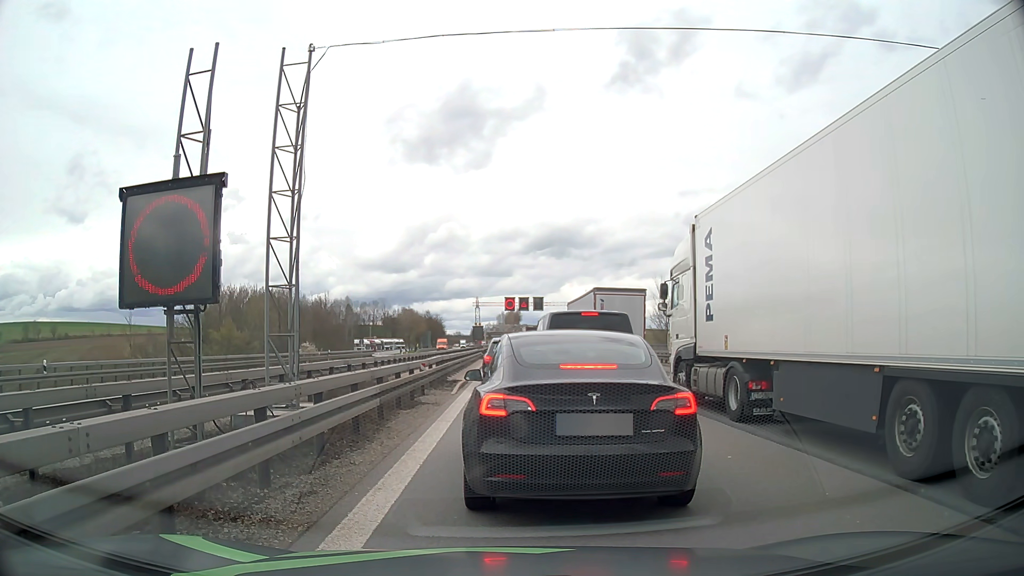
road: motorway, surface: asphalt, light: Day
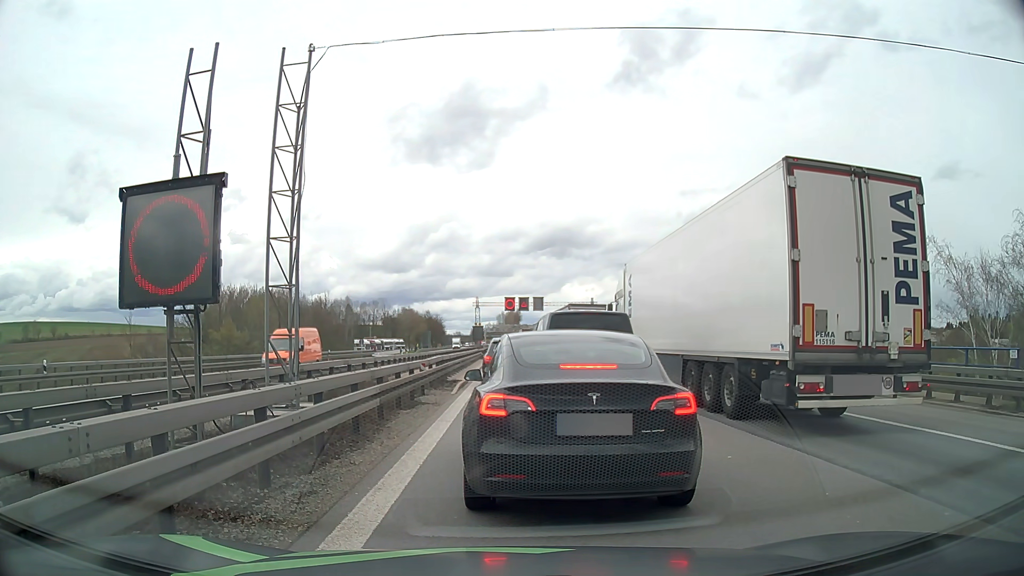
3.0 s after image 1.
(0.0, 0.0) m; 0°
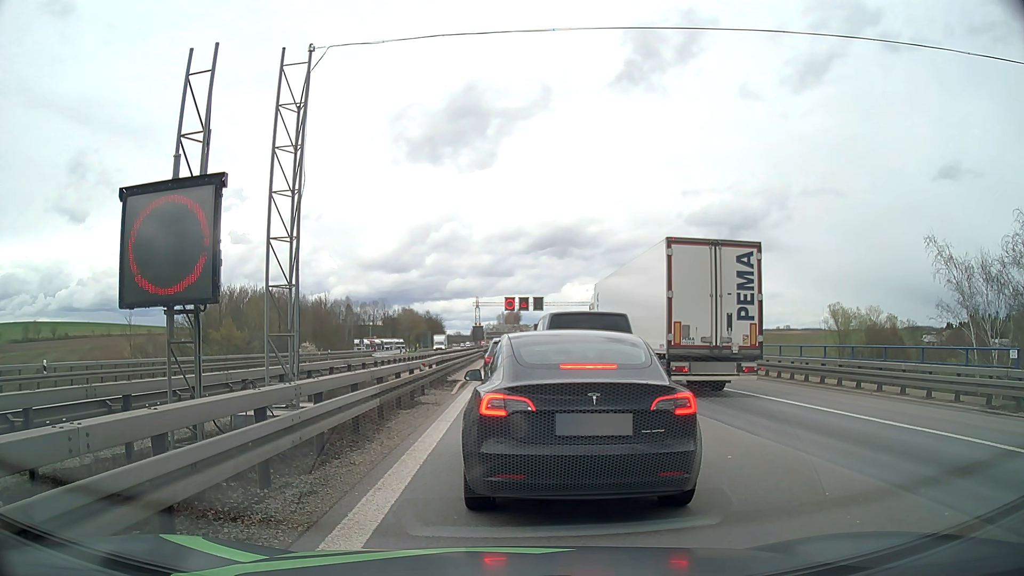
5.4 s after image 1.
(0.0, 0.0) m; 0°
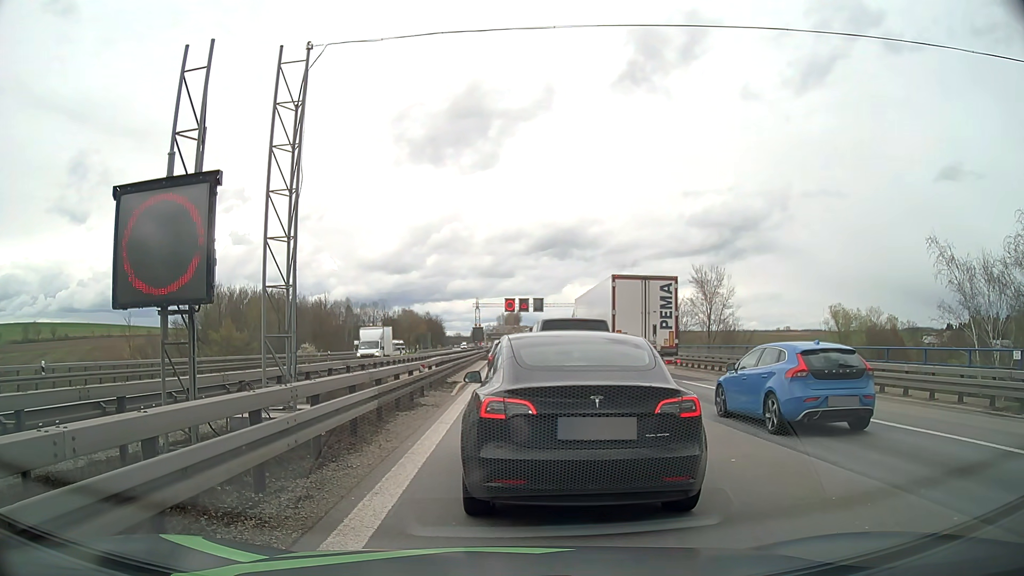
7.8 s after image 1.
(0.0, +0.1) m; 0°
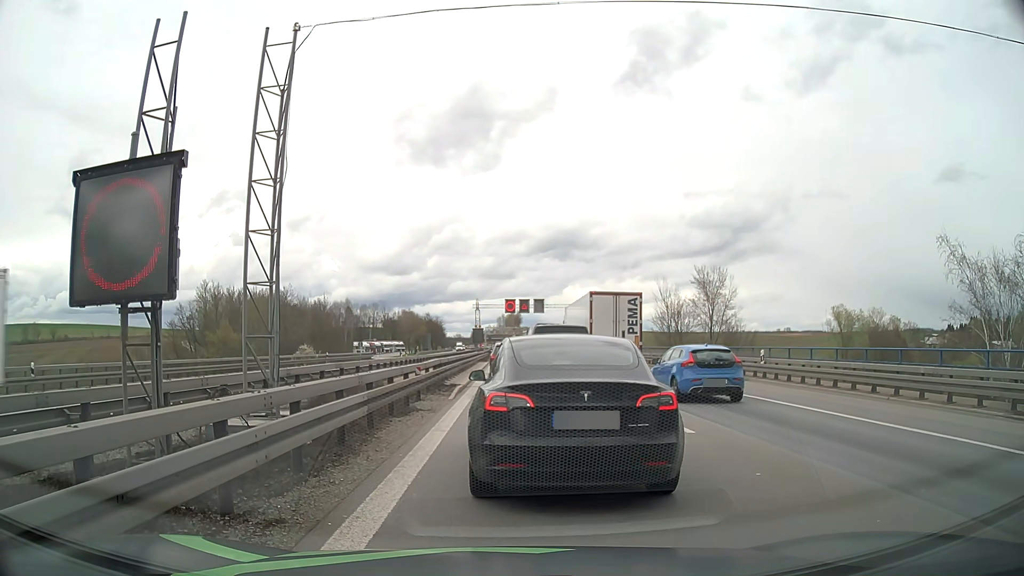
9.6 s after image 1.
(0.0, +0.9) m; 0°
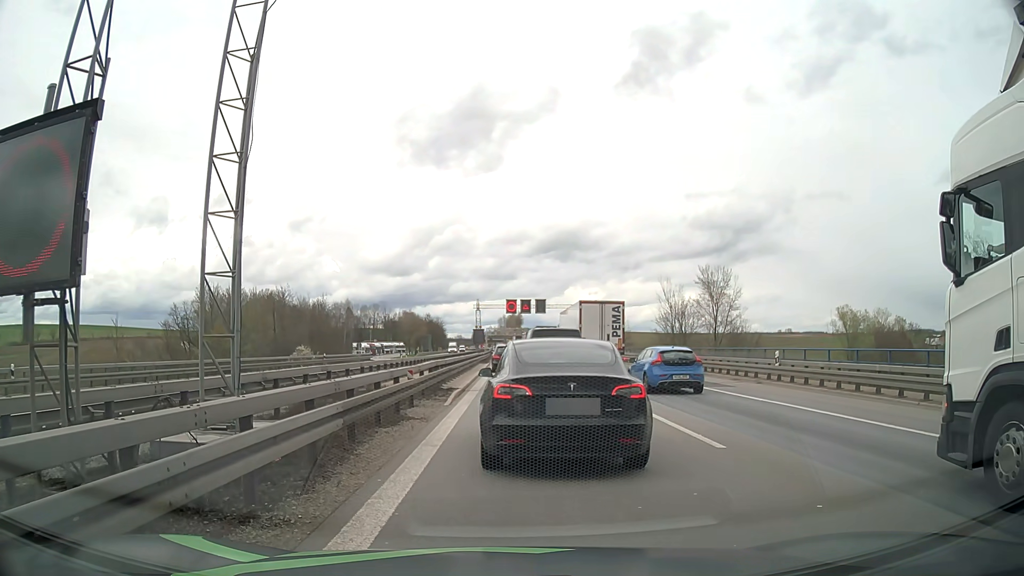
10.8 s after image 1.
(0.0, +1.6) m; -1°
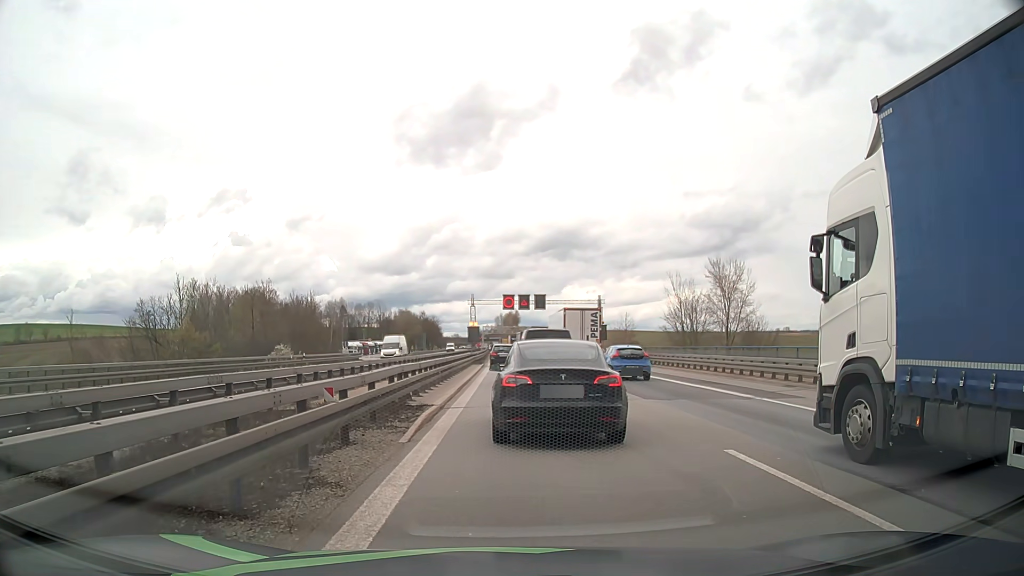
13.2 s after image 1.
(0.0, +6.6) m; +1°
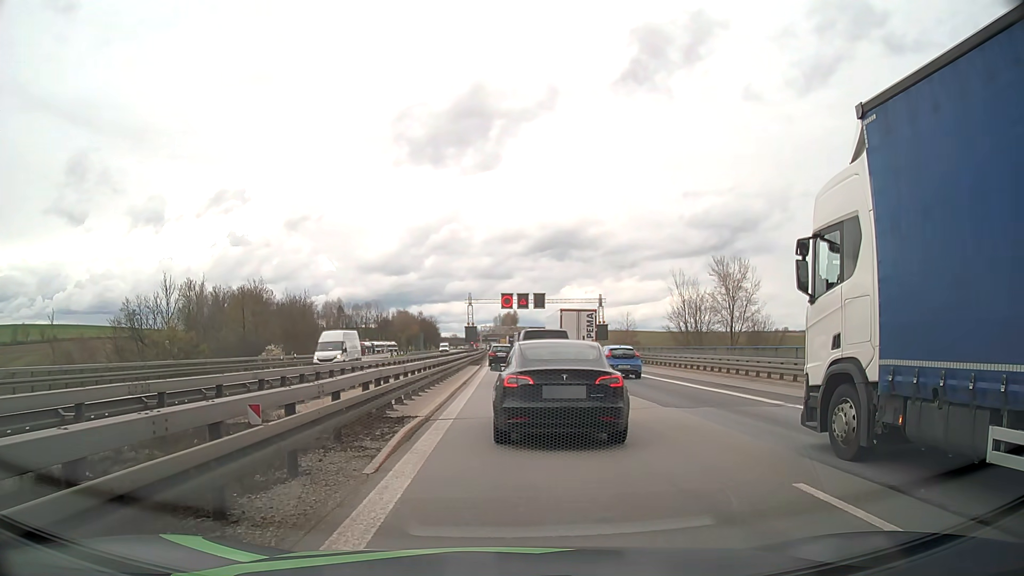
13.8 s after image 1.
(0.0, +2.4) m; -1°
(0, +10) (0, +20) (0, +30) (0, +40) (0, +50) (0, +60) (0, +70) (0, +80) (0, +90) (0, +100) m
